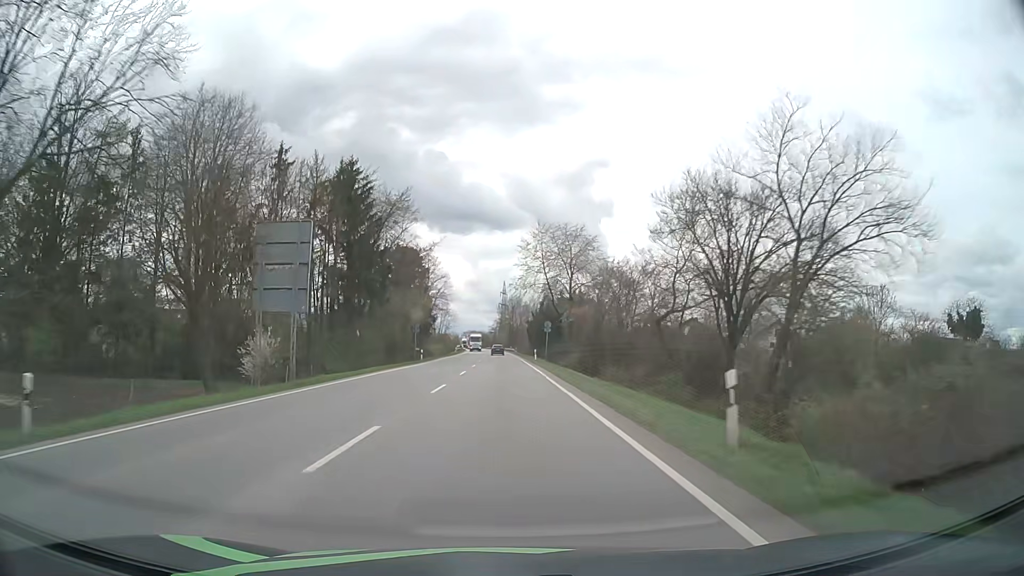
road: primary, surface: asphalt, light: Day
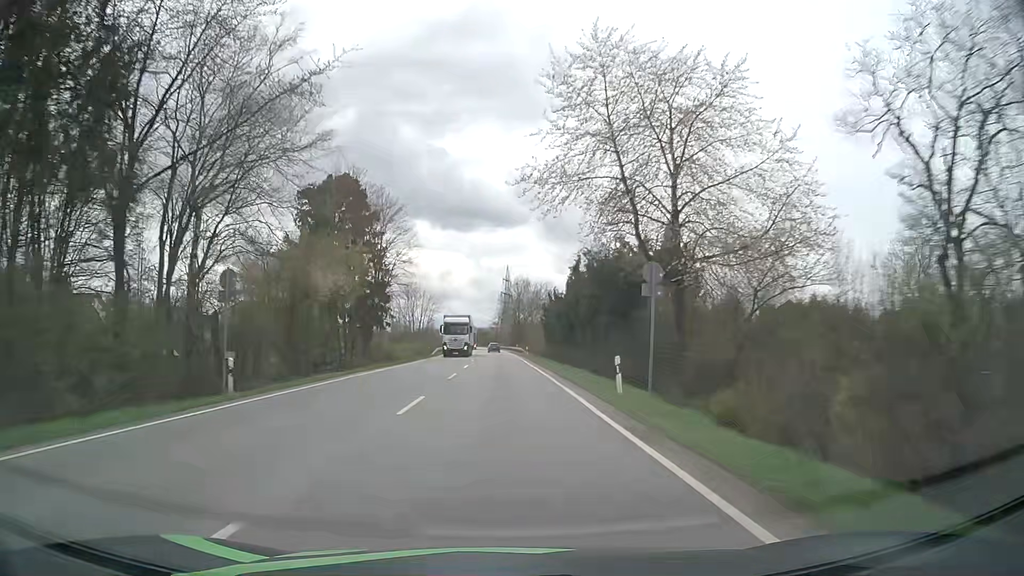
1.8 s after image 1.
(-0.2, +41.9) m; 0°
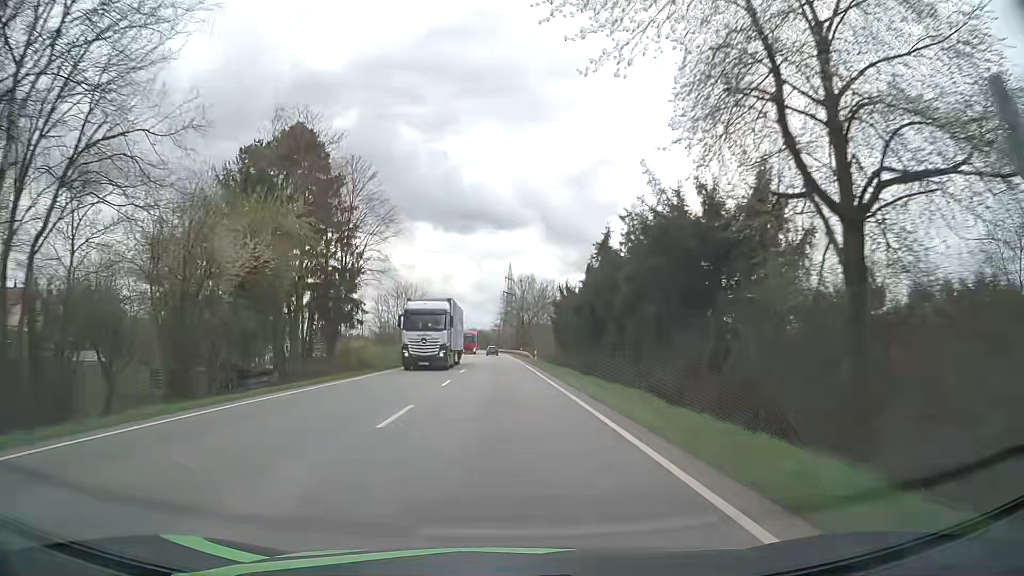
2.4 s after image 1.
(0.0, +14.0) m; 0°
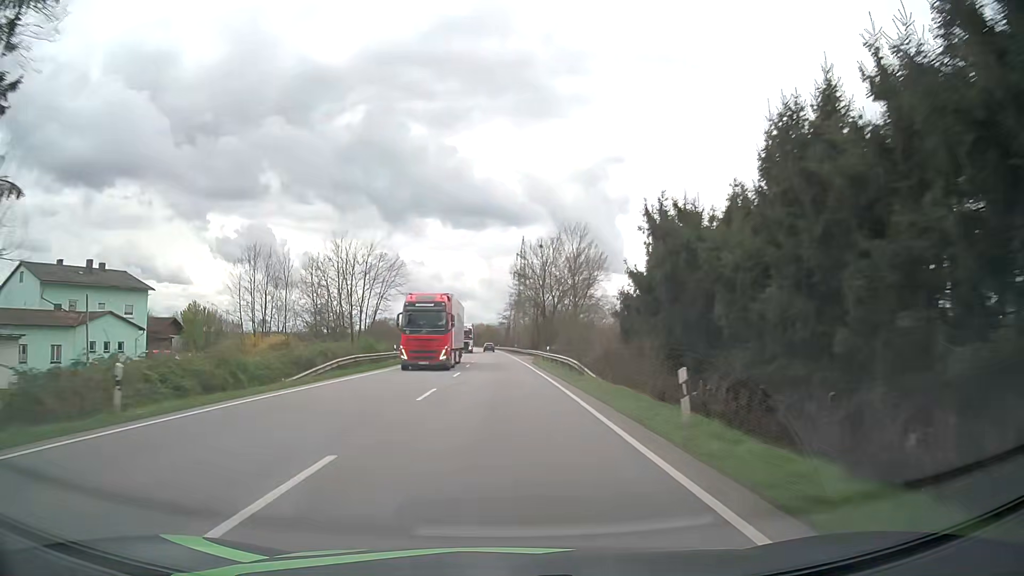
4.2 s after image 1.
(-0.2, +42.2) m; -1°
(0, +10) (0, +20) (0, +30) (0, +40) (-1, +50) (-1, +60) (-1, +70) (-1, +80) (-2, +90) (-2, +100) m
